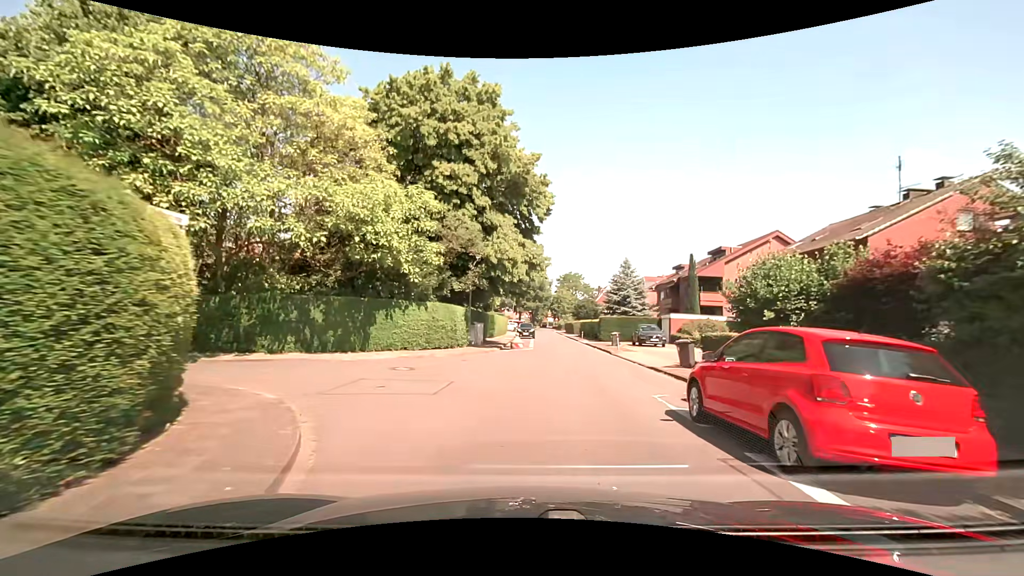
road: residential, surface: asphalt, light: Day
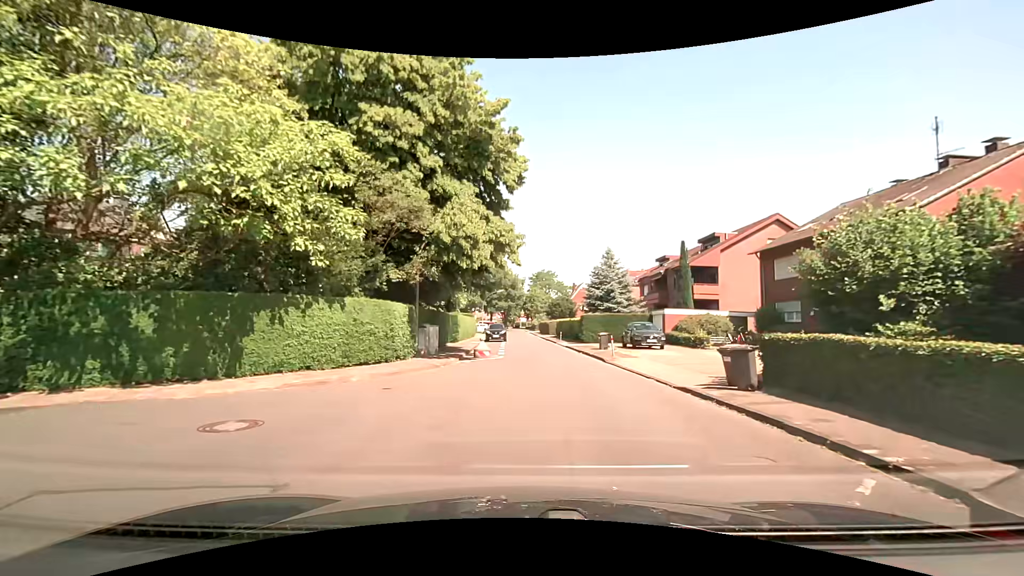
(+0.2, +6.7) m; +4°
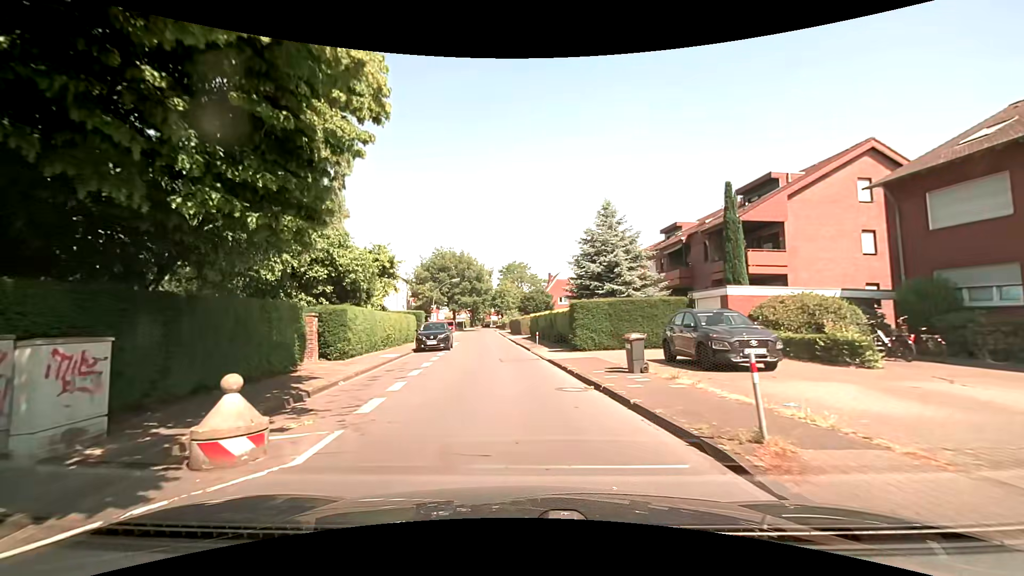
(+0.7, +16.6) m; +2°
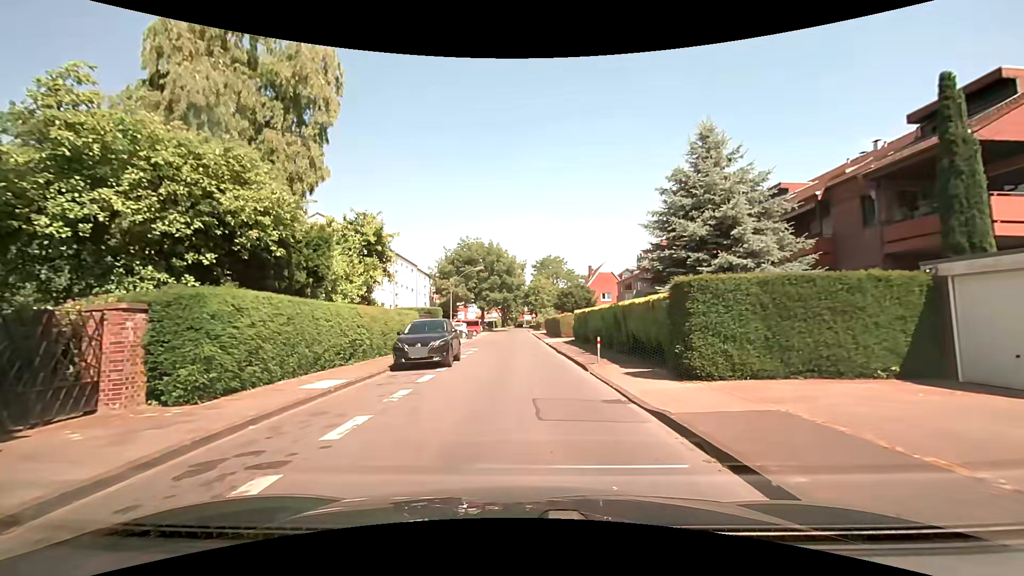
(-0.5, +11.1) m; -4°
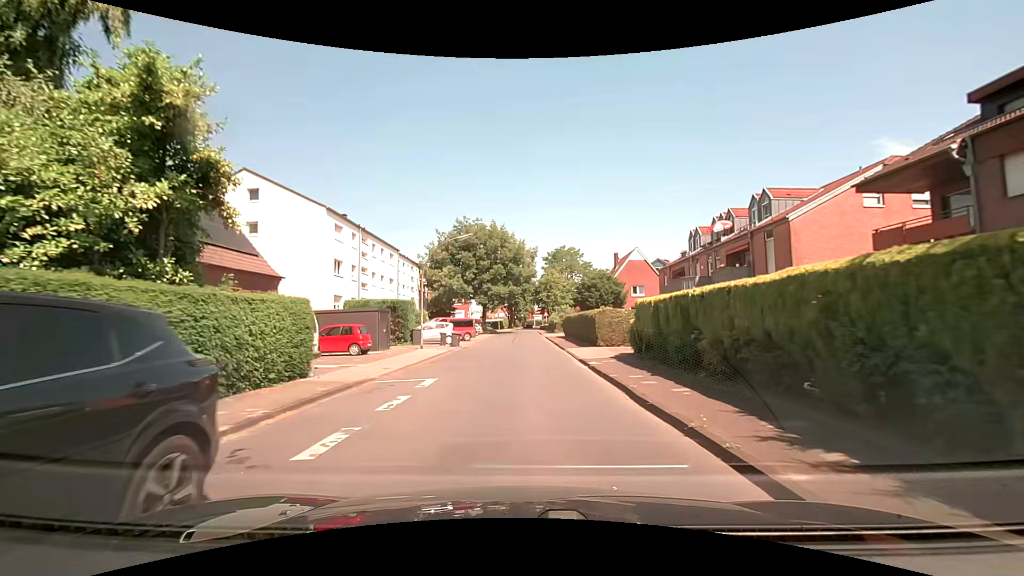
(-0.1, +16.1) m; -1°
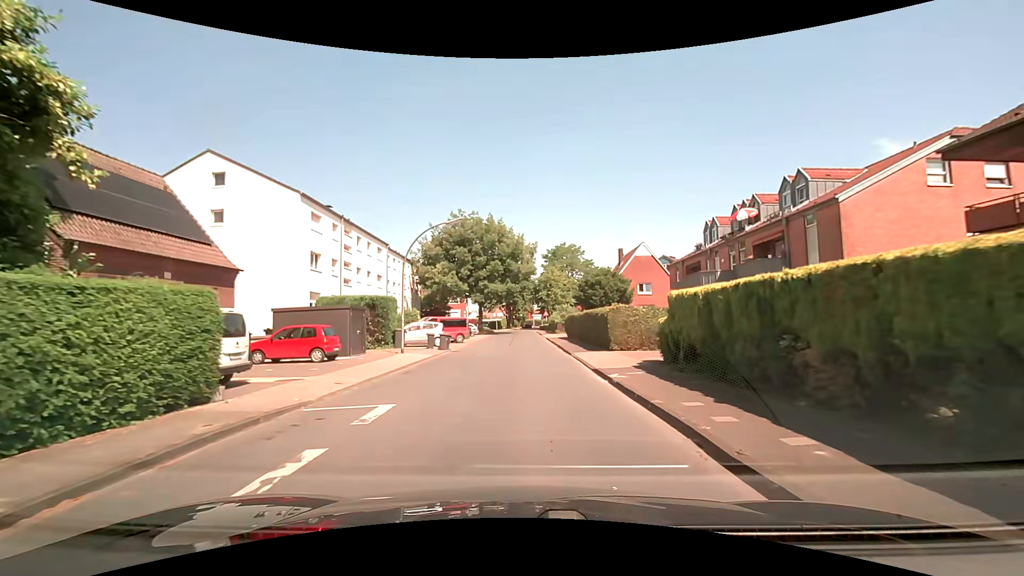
(0.0, +4.1) m; 0°
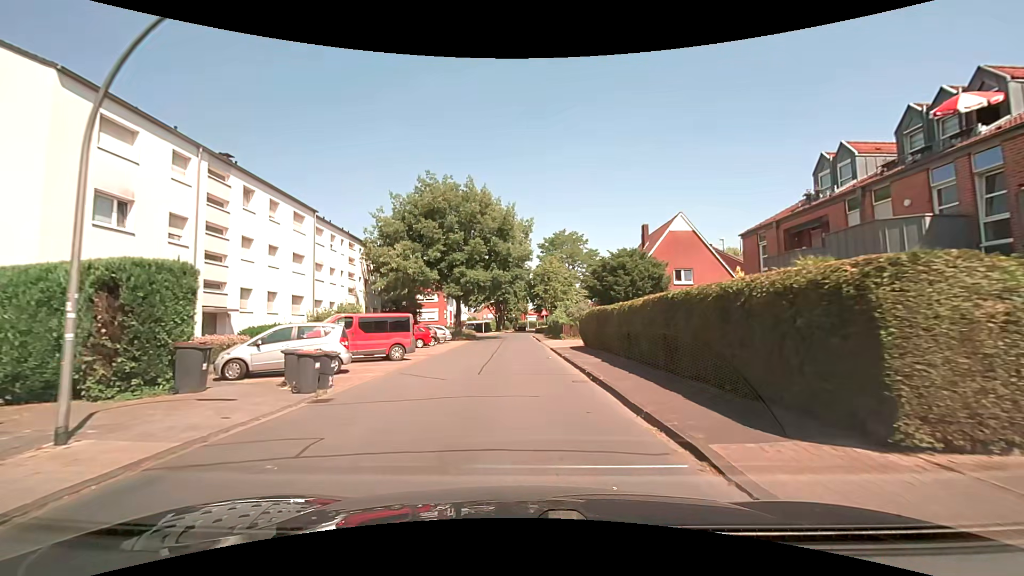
(+0.1, +17.0) m; 0°
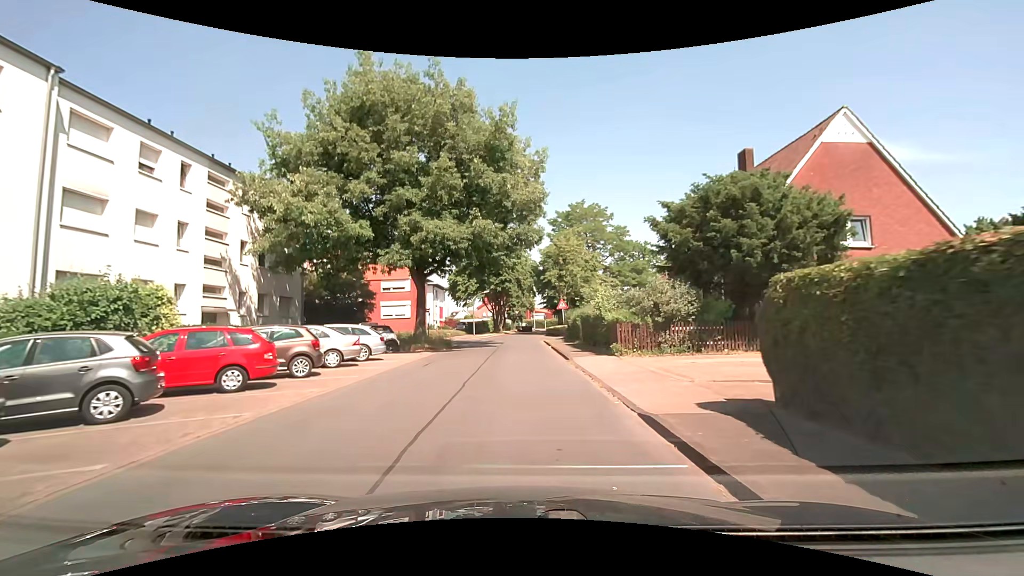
(0.0, +21.2) m; 0°
